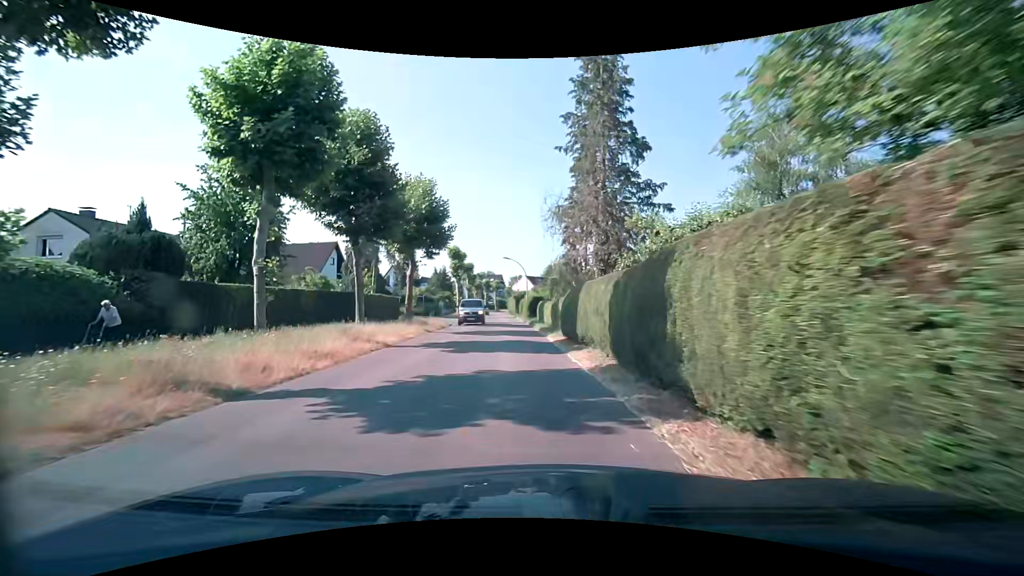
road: tertiary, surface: asphalt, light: Day
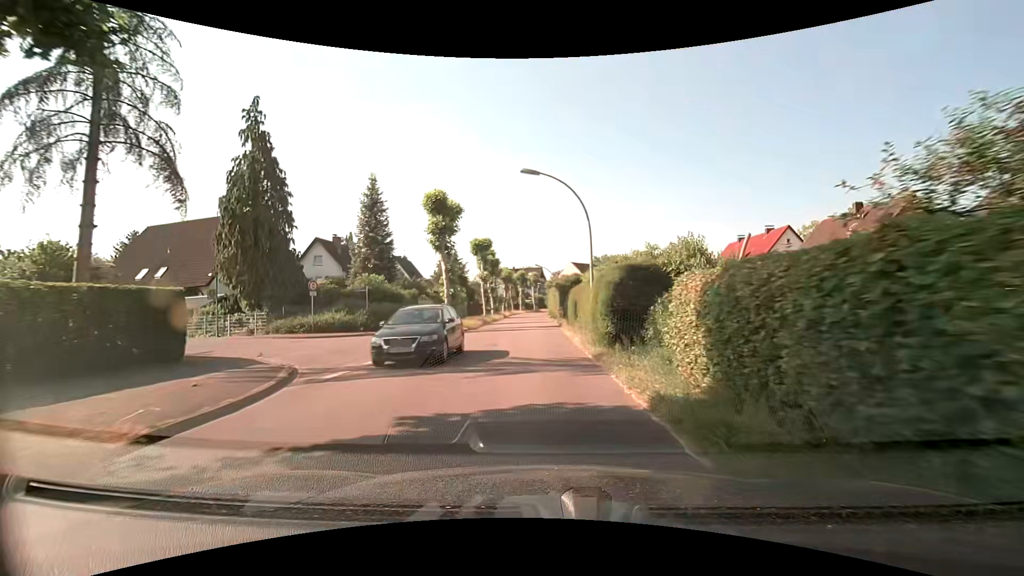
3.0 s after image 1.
(-1.5, +31.5) m; -4°
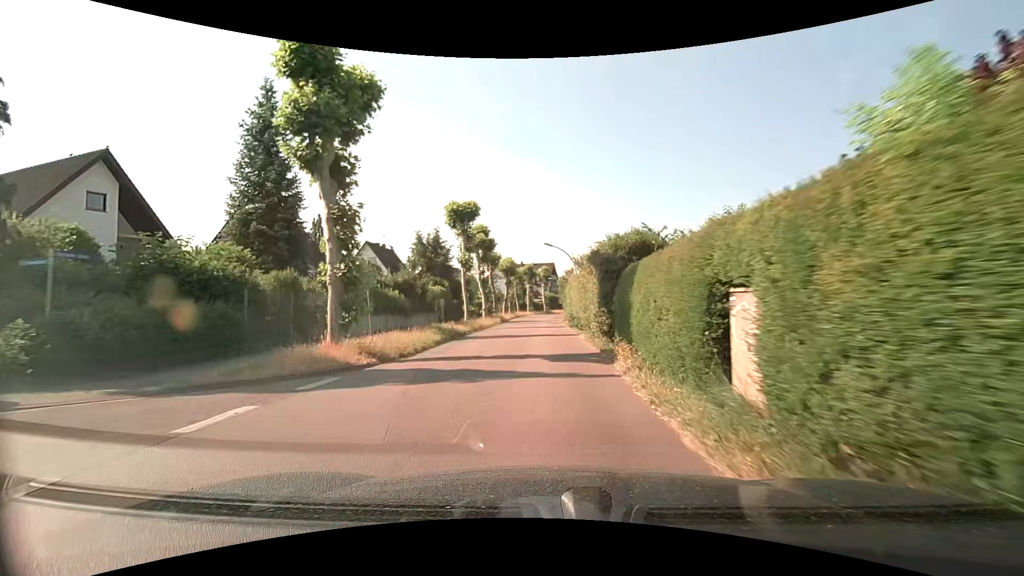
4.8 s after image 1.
(-0.5, +19.1) m; -1°
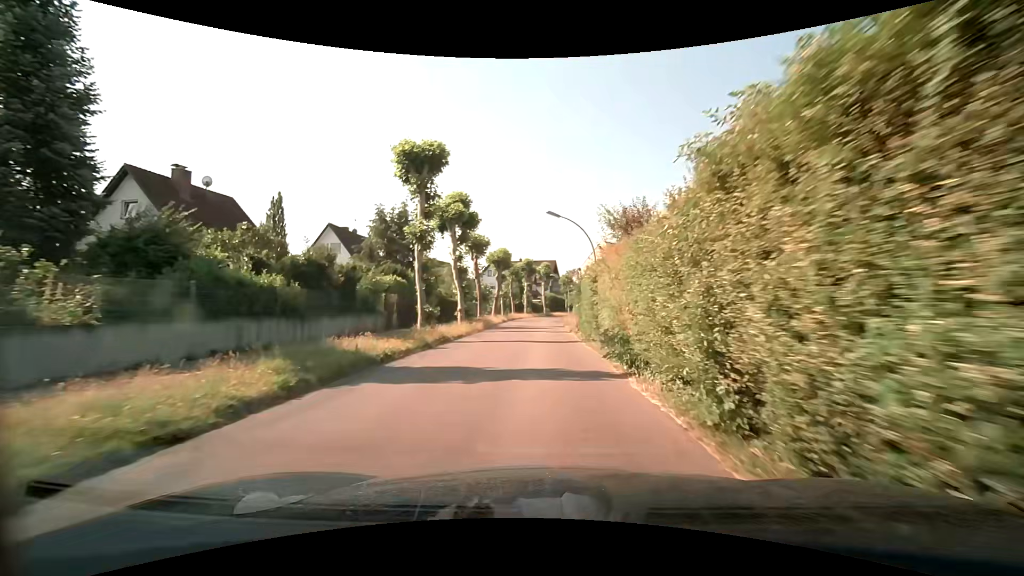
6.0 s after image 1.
(-0.2, +12.9) m; -1°
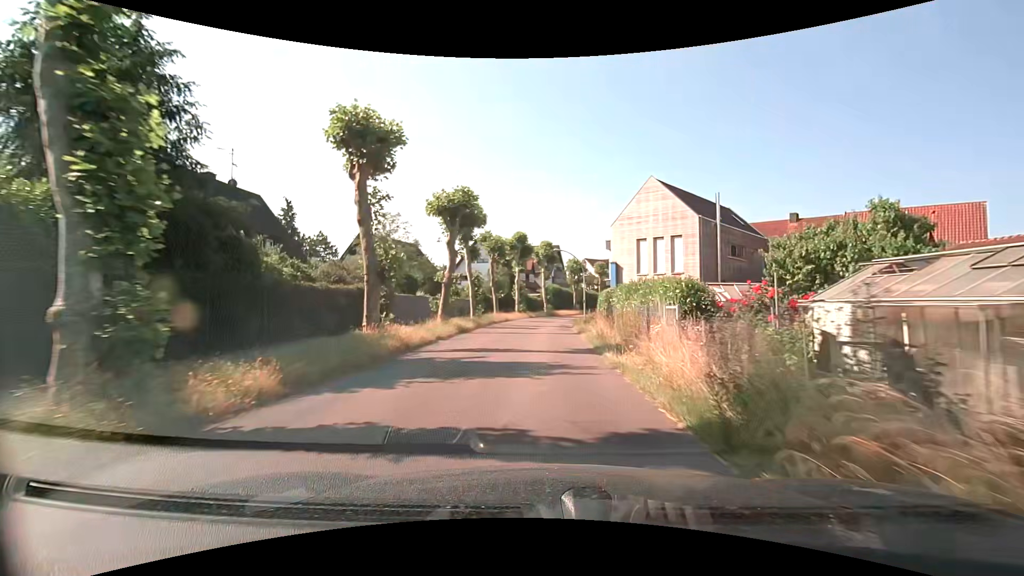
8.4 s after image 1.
(+0.1, +26.3) m; 0°
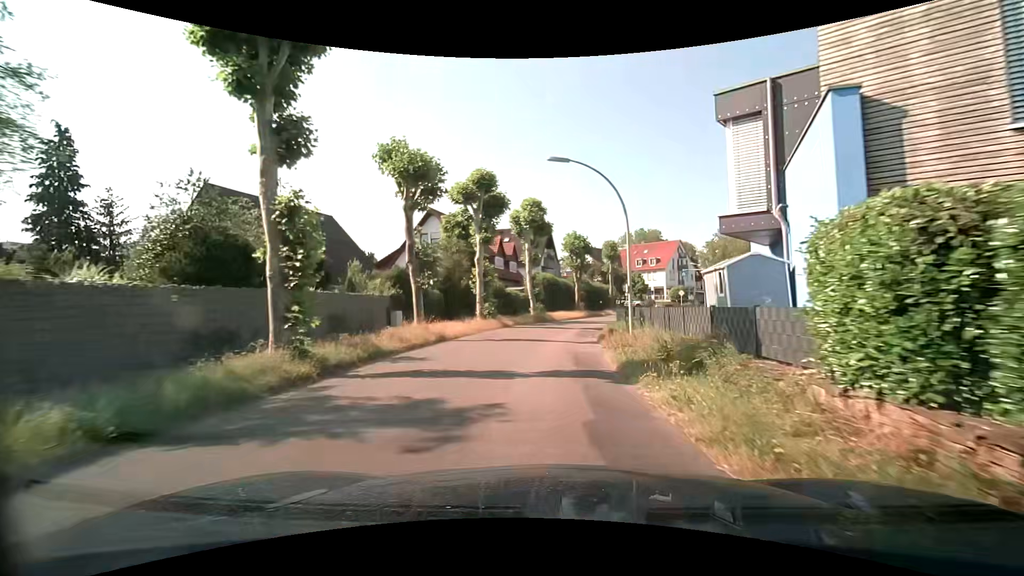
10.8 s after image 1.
(+0.1, +25.2) m; +2°
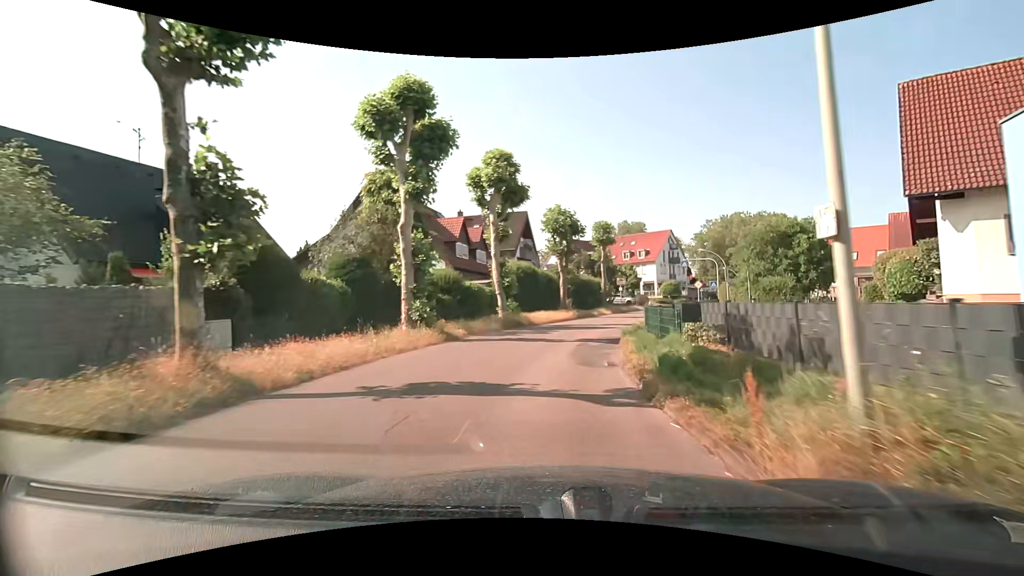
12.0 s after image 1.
(+0.1, +12.0) m; +2°
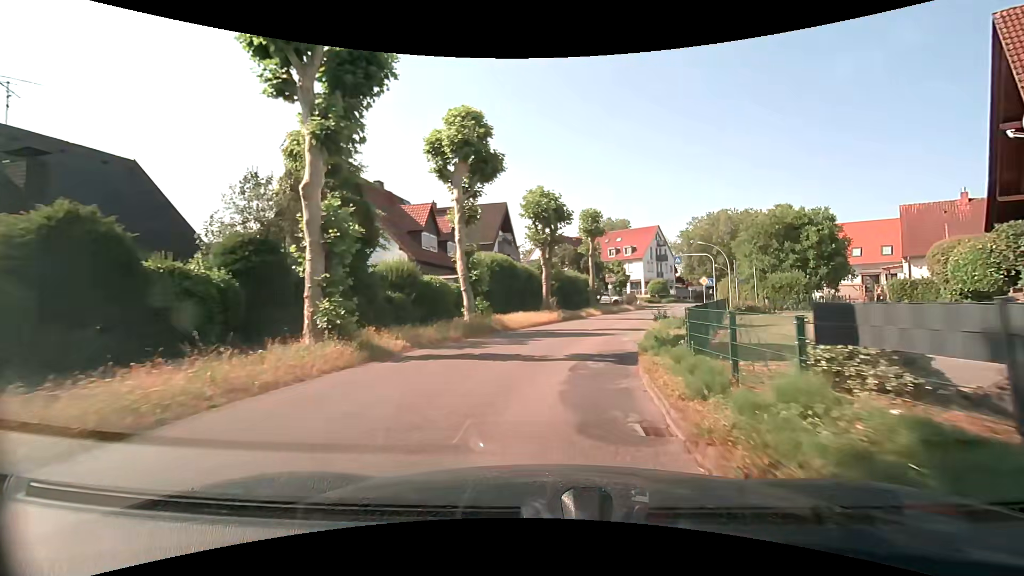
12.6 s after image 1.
(+0.1, +5.9) m; +2°
(0, +10) (+2, +20) (+5, +29) (+8, +39) (+11, +48) (+15, +58) (+18, +67) (+23, +76) (+28, +85) (+33, +93) m
